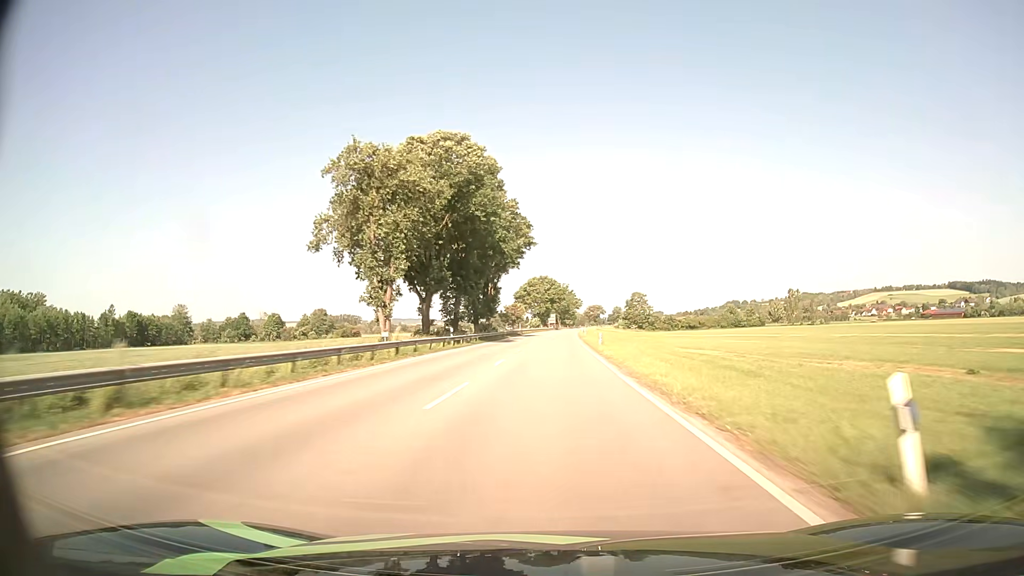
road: primary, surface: asphalt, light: Day
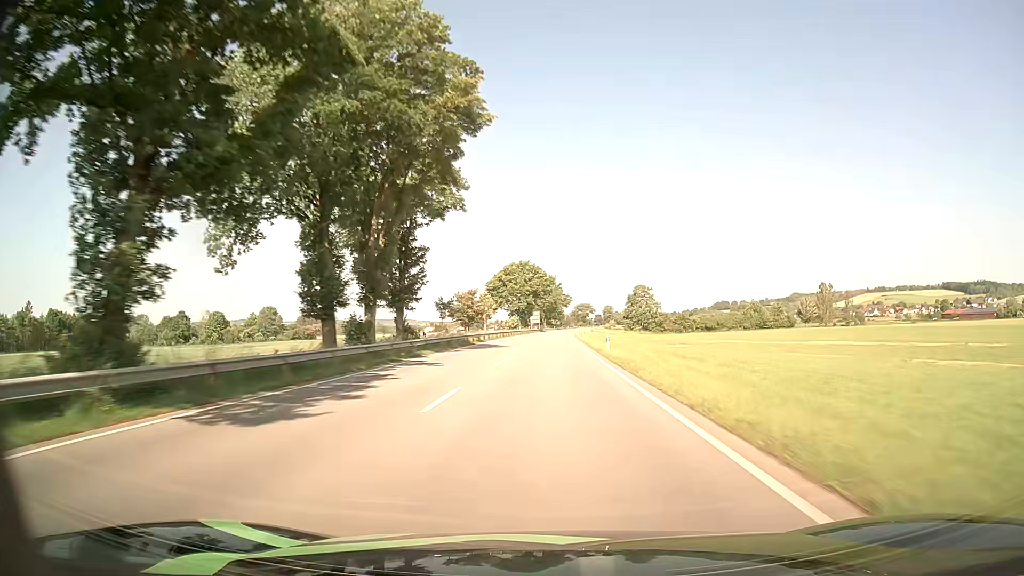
(+0.6, +48.7) m; +1°
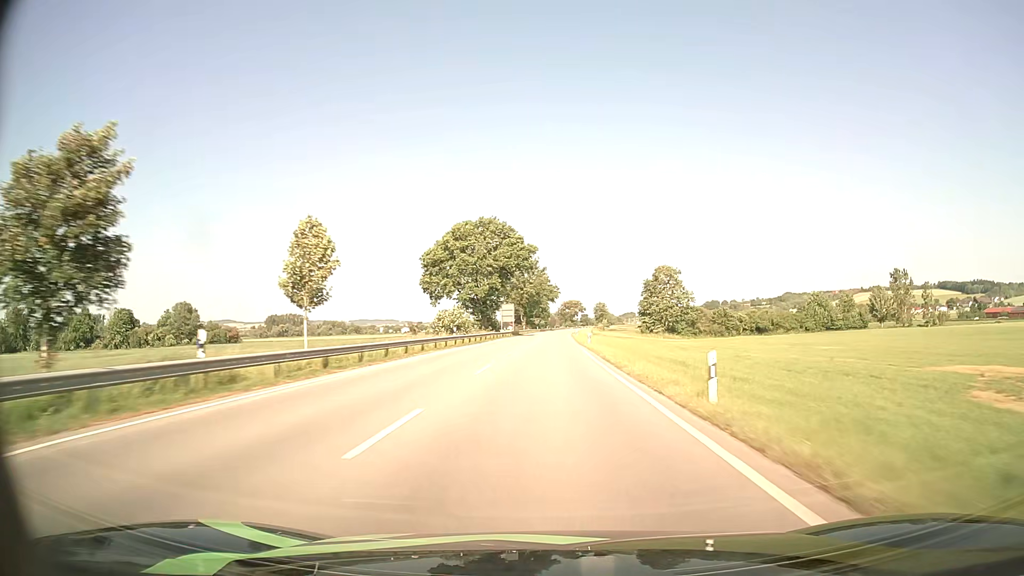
(+0.8, +64.1) m; +1°
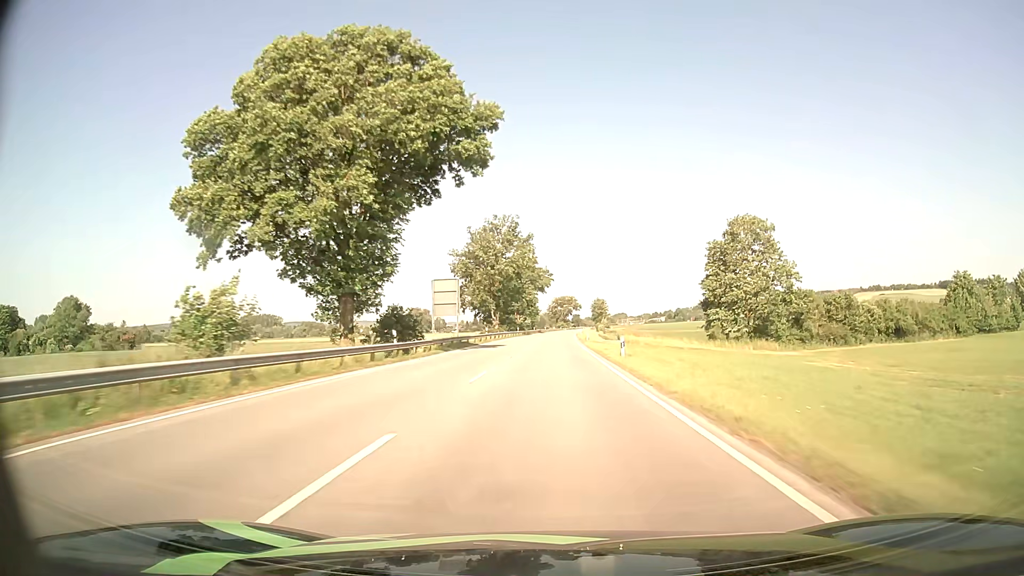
(+0.4, +62.9) m; +1°
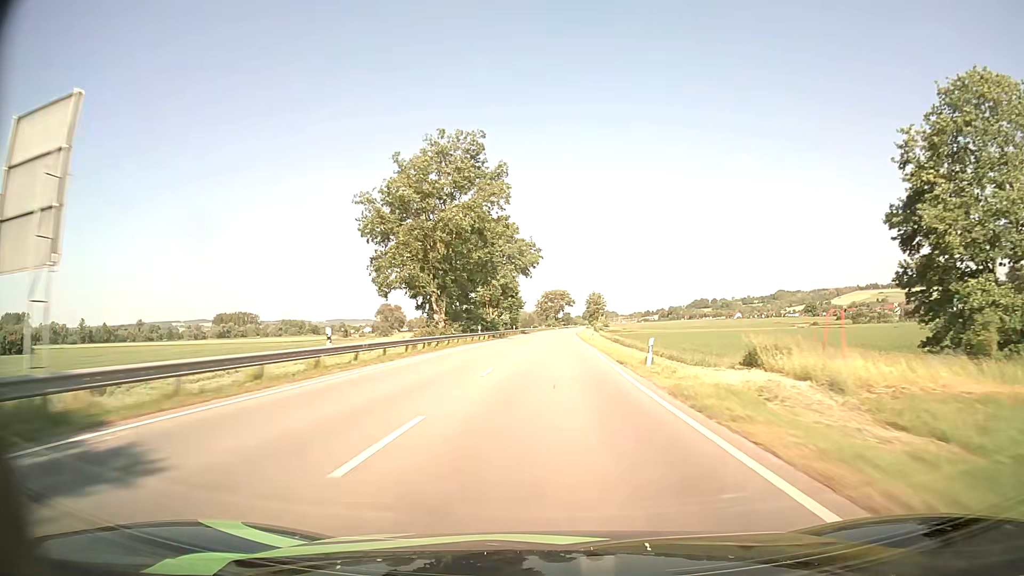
(+0.4, +46.5) m; +1°
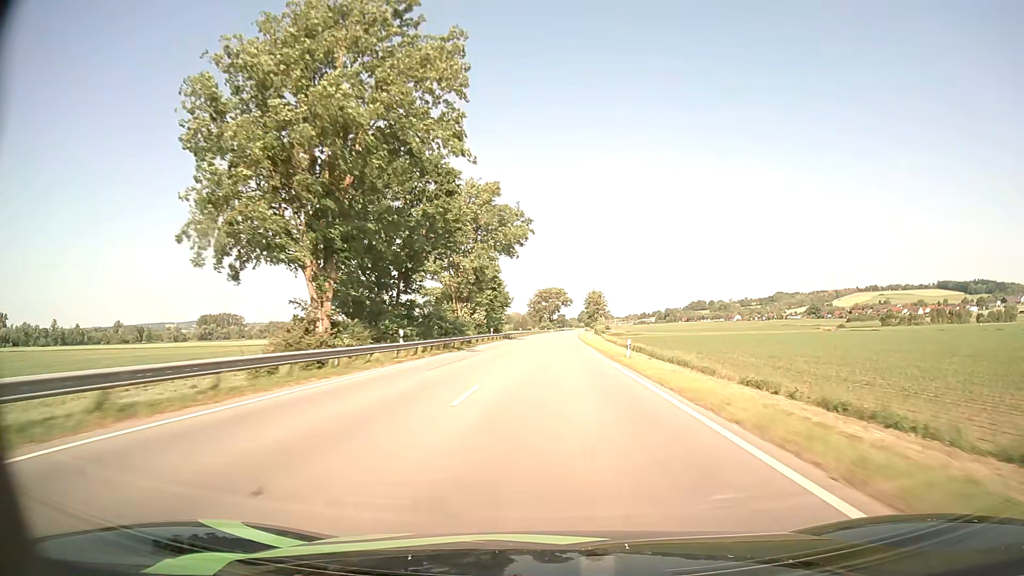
(+0.2, +30.7) m; +1°
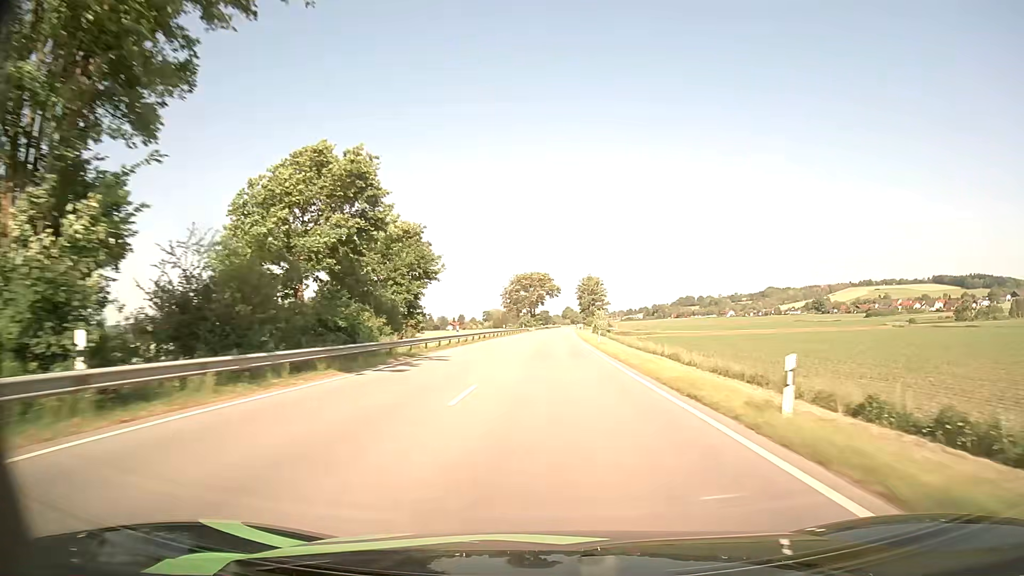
(+0.7, +60.7) m; +1°
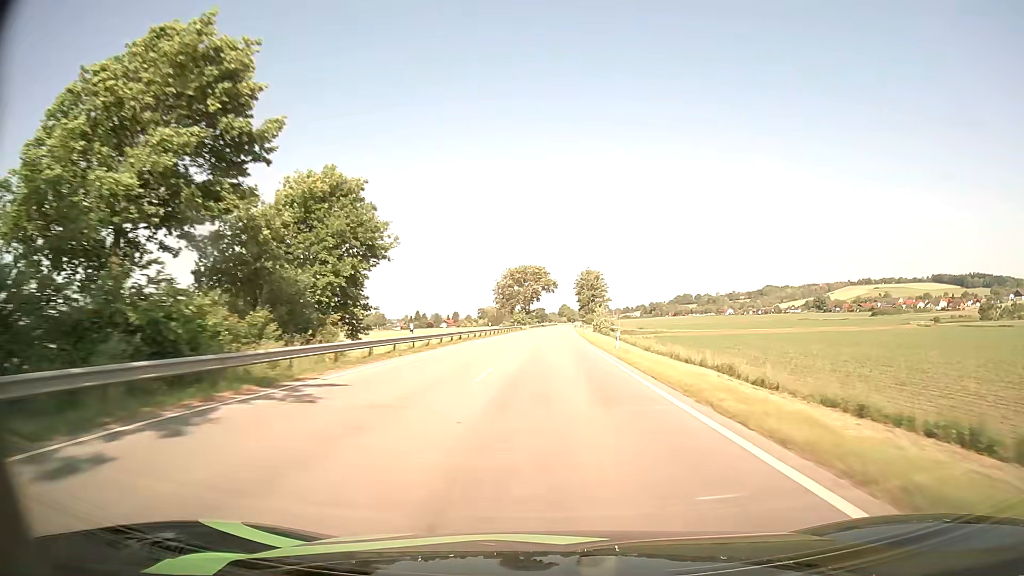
(0.0, +15.1) m; 0°
(0, +10) (0, +20) (0, +30) (0, +40) (+1, +50) (+1, +60) (+1, +70) (+1, +80) (+1, +90) (+2, +100) m
